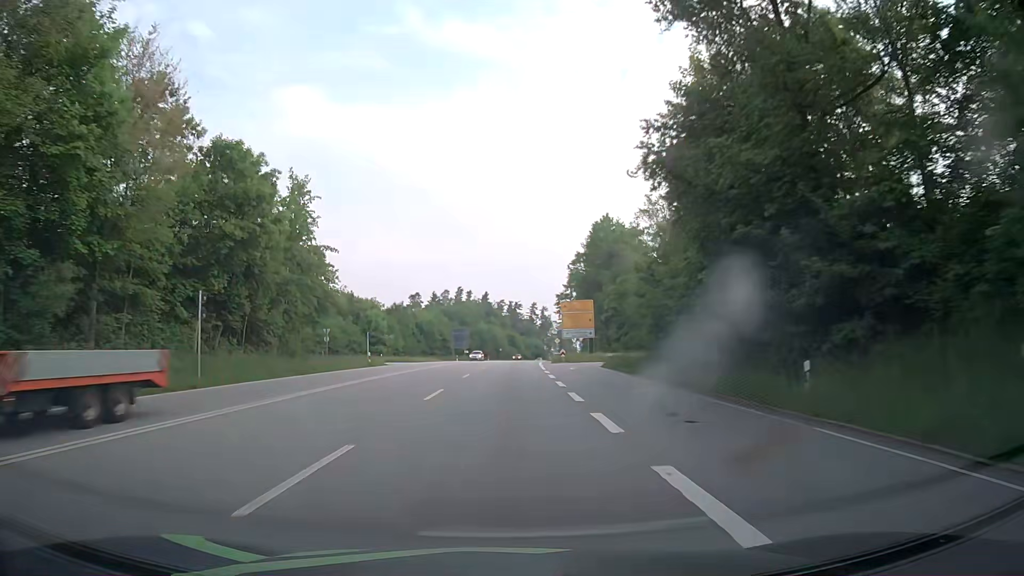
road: primary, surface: asphalt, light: Day
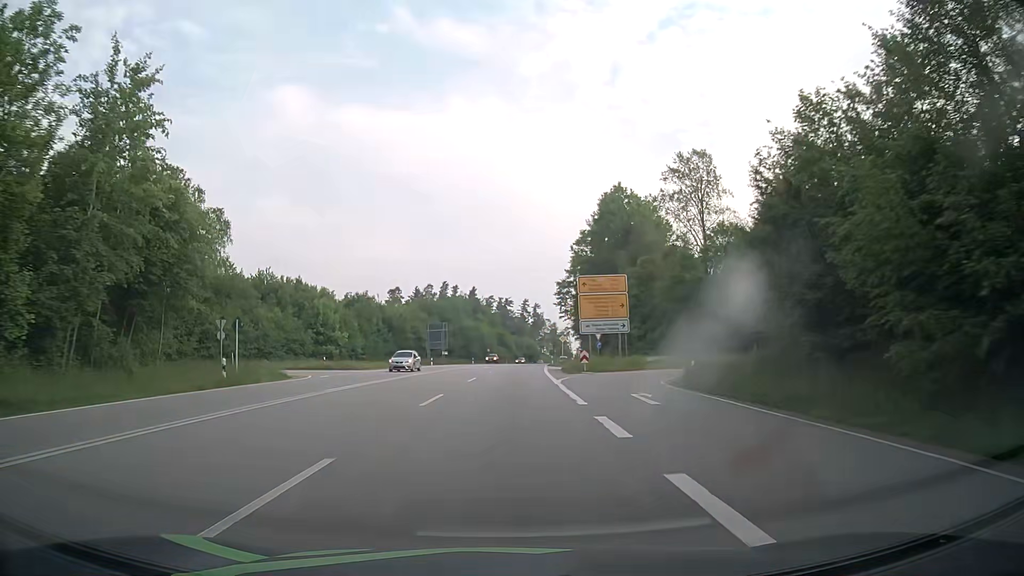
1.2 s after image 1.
(+0.2, +25.0) m; +1°
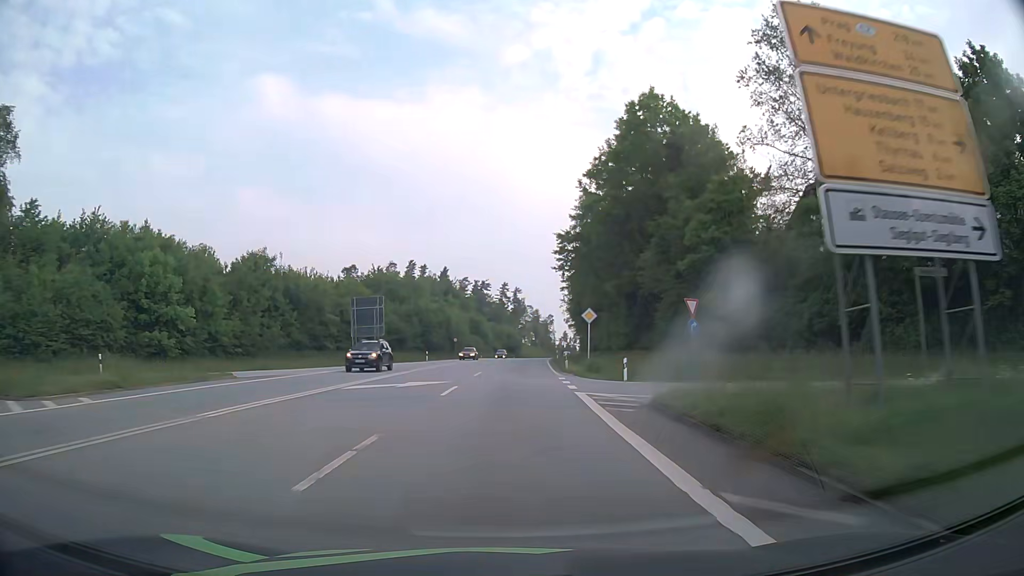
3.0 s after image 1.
(+0.7, +37.6) m; +2°
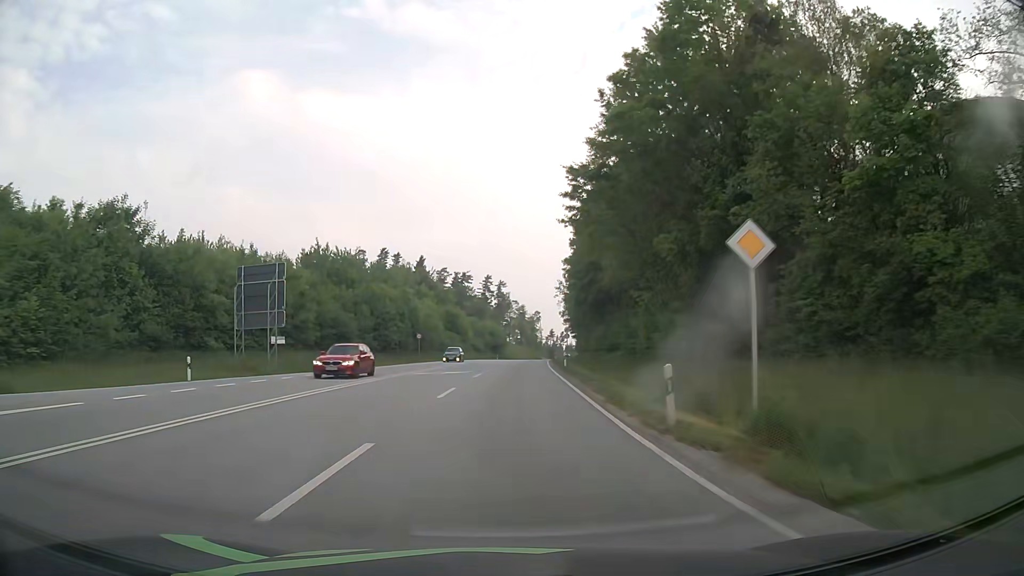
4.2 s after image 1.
(+0.3, +25.2) m; +1°
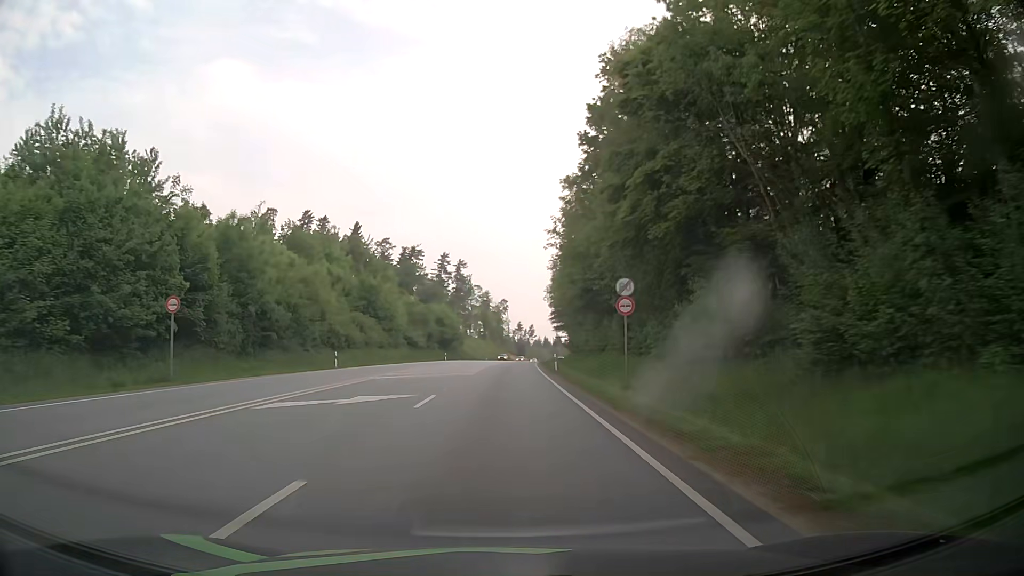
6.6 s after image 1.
(+1.2, +50.4) m; +3°
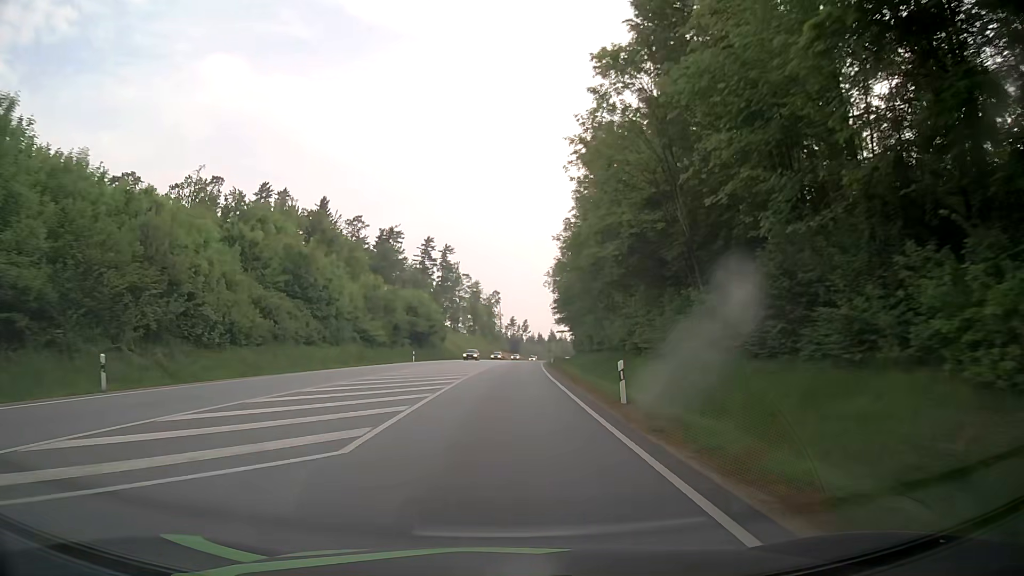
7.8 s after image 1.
(+0.1, +25.2) m; +1°
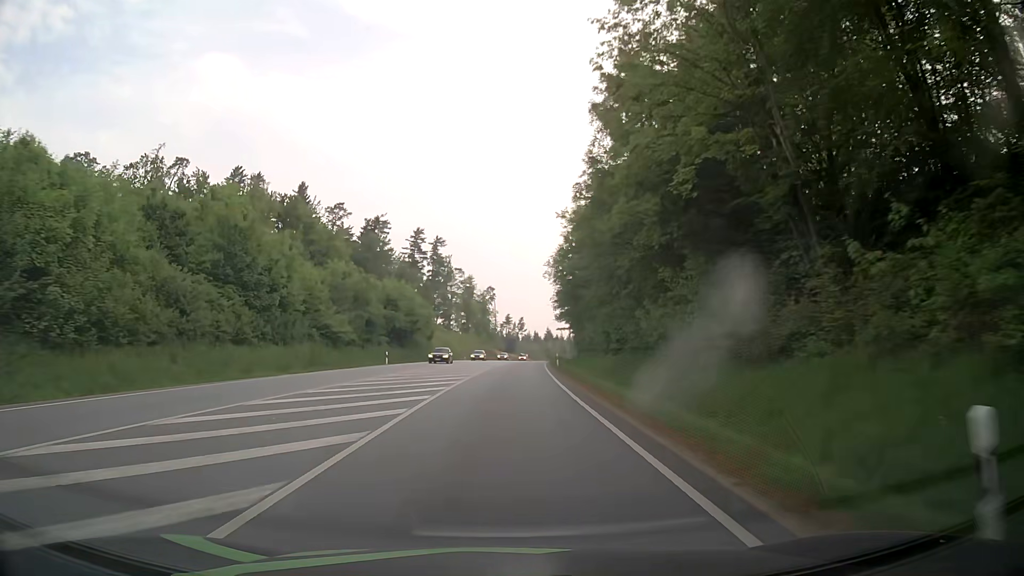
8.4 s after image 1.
(0.0, +12.6) m; +1°
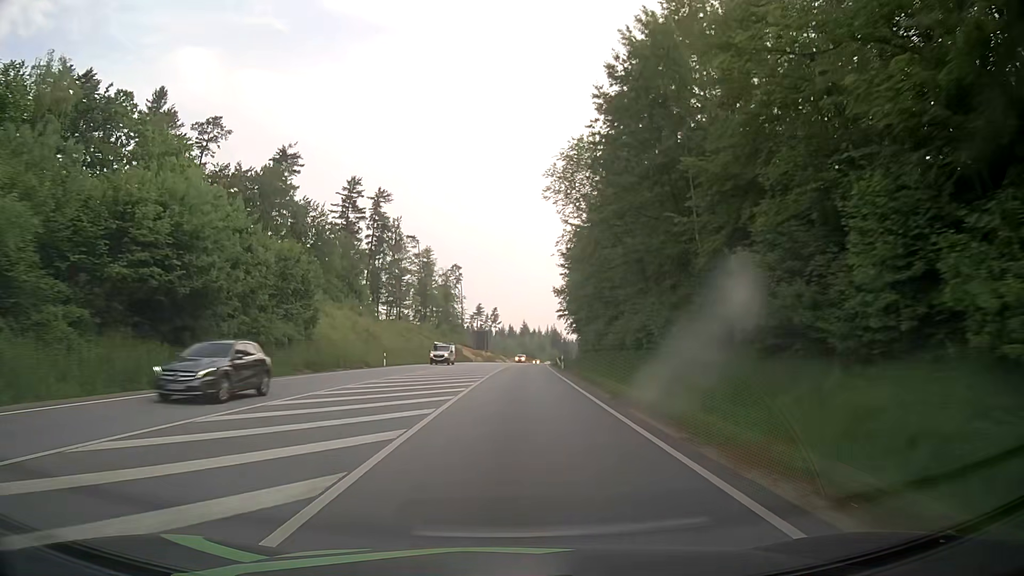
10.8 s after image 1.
(+0.7, +51.8) m; +2°
(0, +10) (0, +20) (+1, +30) (+1, +40) (+1, +50) (+2, +60) (+2, +70) (+3, +80) (+4, +90) (+5, +100) m
